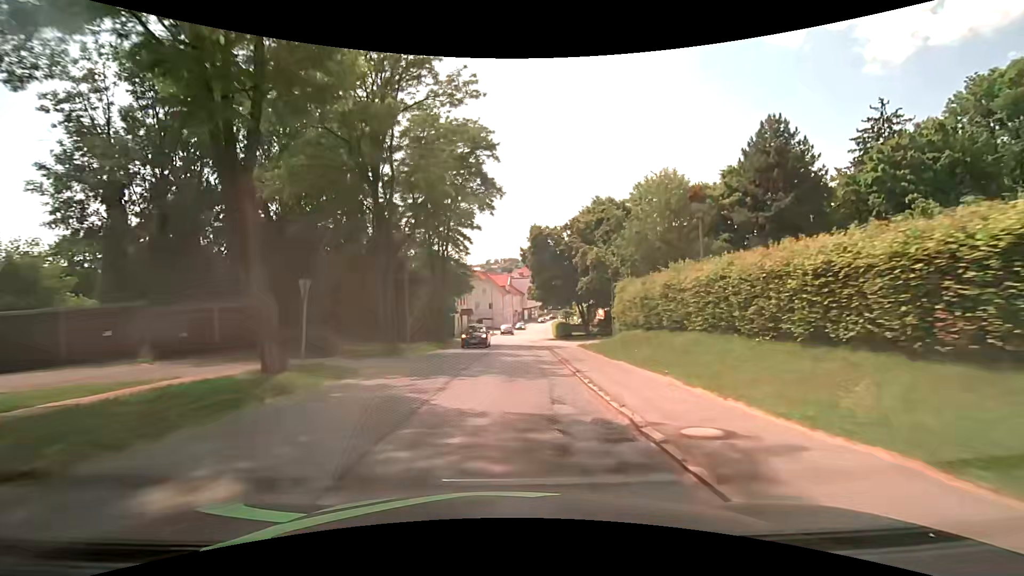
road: secondary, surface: asphalt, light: Day
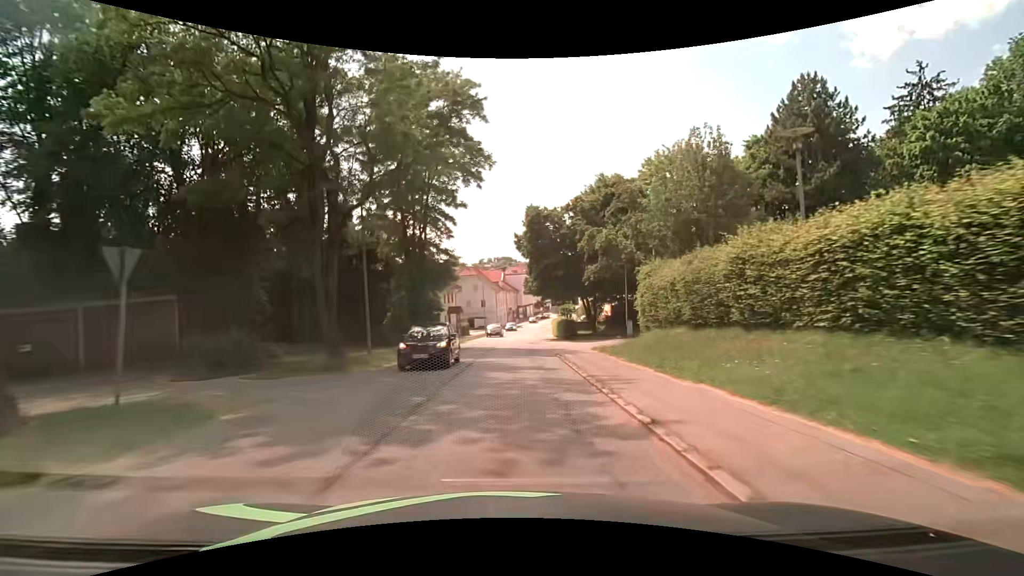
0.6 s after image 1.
(+0.1, +7.7) m; +1°
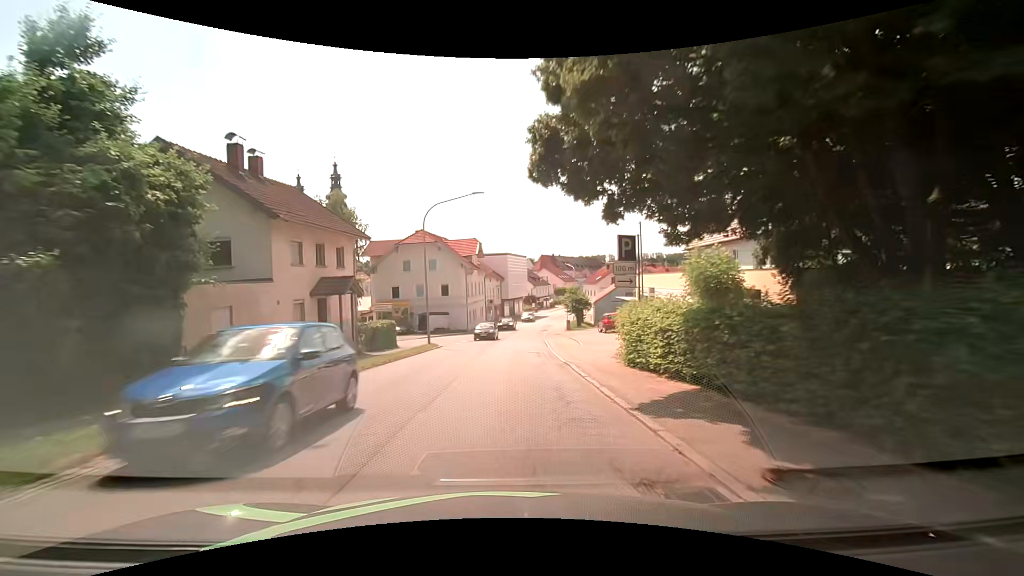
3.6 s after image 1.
(+0.7, +38.1) m; +2°
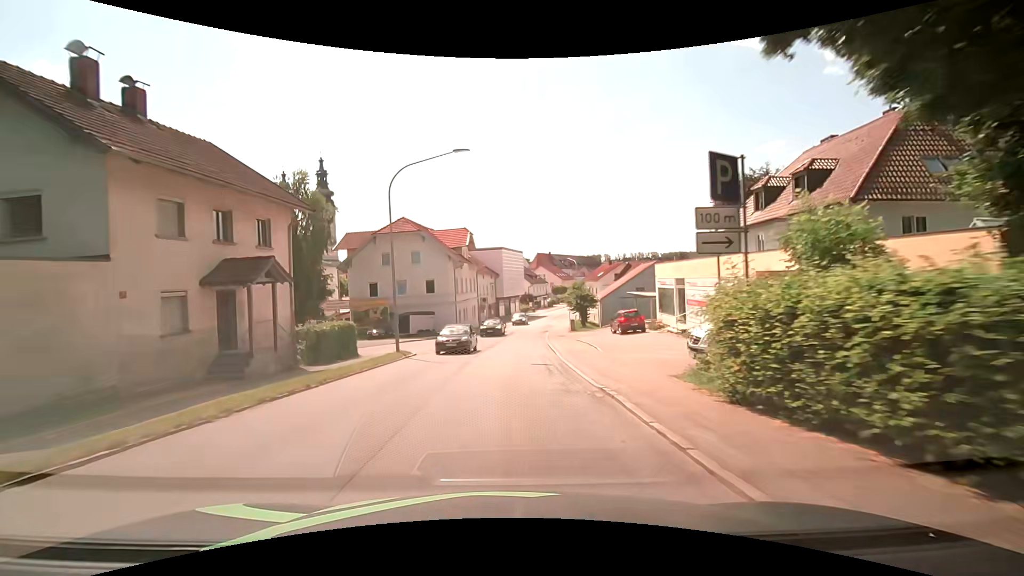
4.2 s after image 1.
(+0.1, +7.6) m; +1°
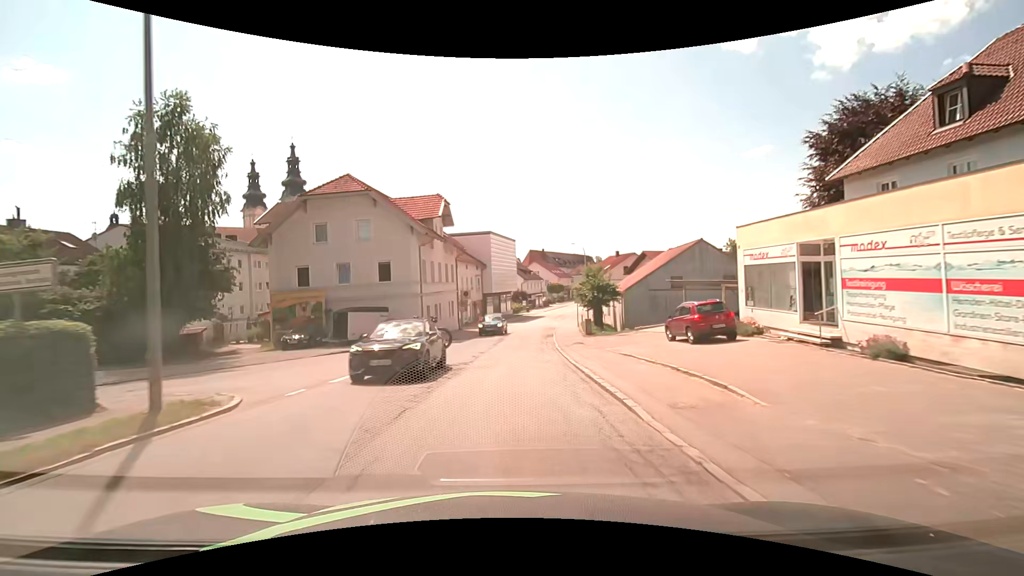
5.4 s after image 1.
(+0.1, +15.2) m; +1°
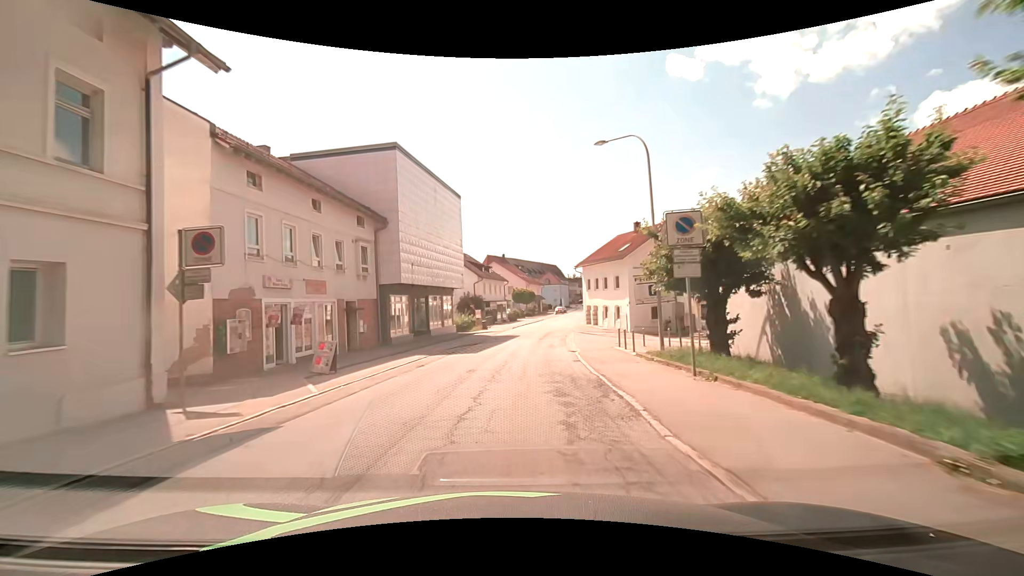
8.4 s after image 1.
(+1.5, +37.8) m; +4°
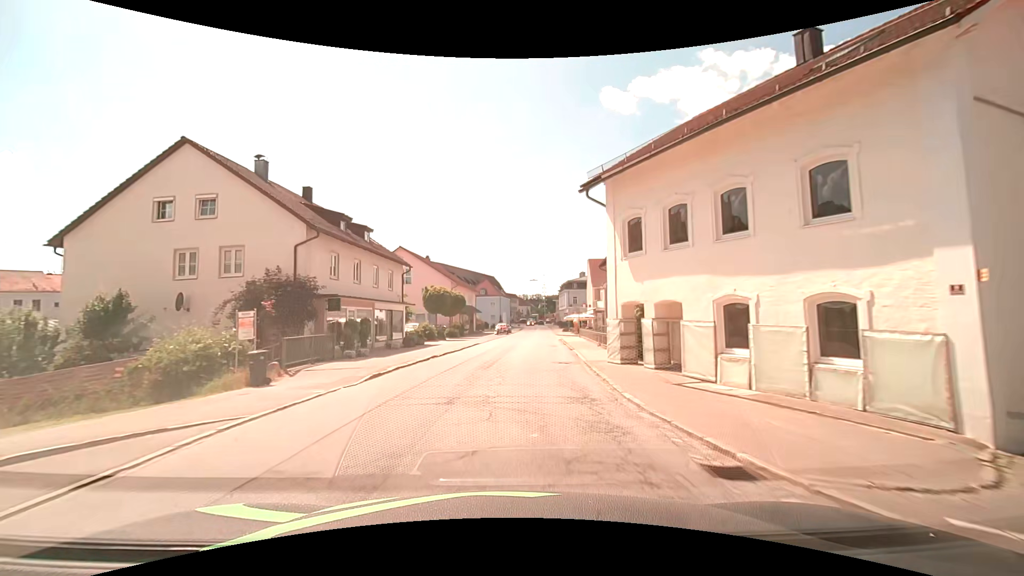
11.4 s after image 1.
(+2.7, +37.7) m; +8°
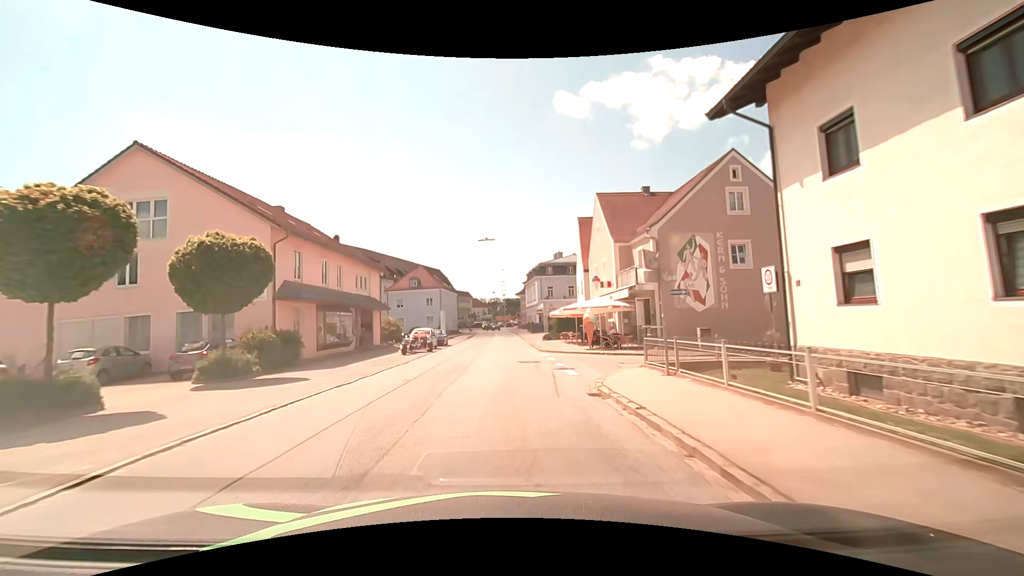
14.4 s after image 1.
(+2.1, +37.4) m; +5°
